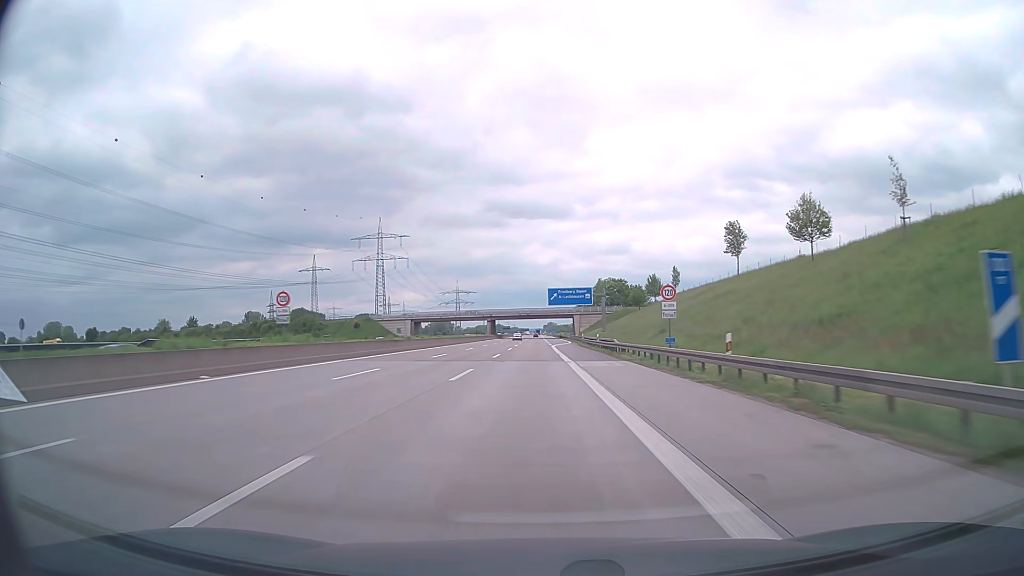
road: motorway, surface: asphalt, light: Day
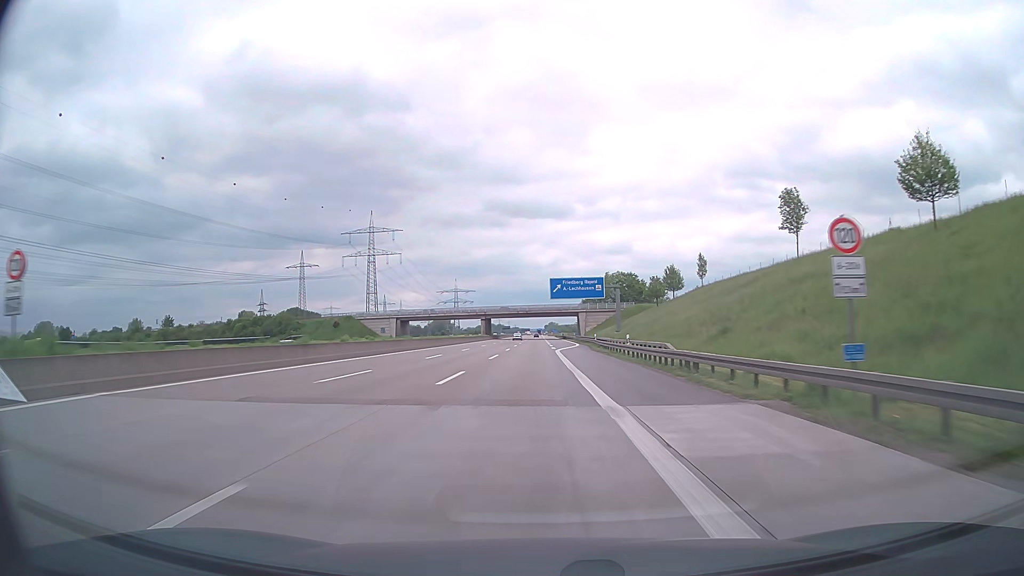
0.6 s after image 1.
(0.0, +19.6) m; 0°
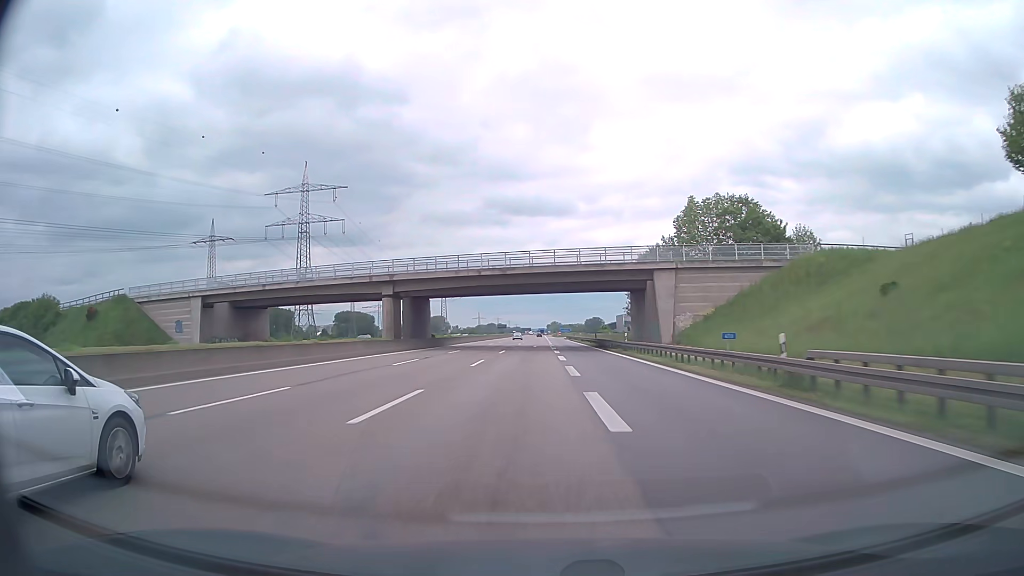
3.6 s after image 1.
(-0.6, +97.8) m; 0°
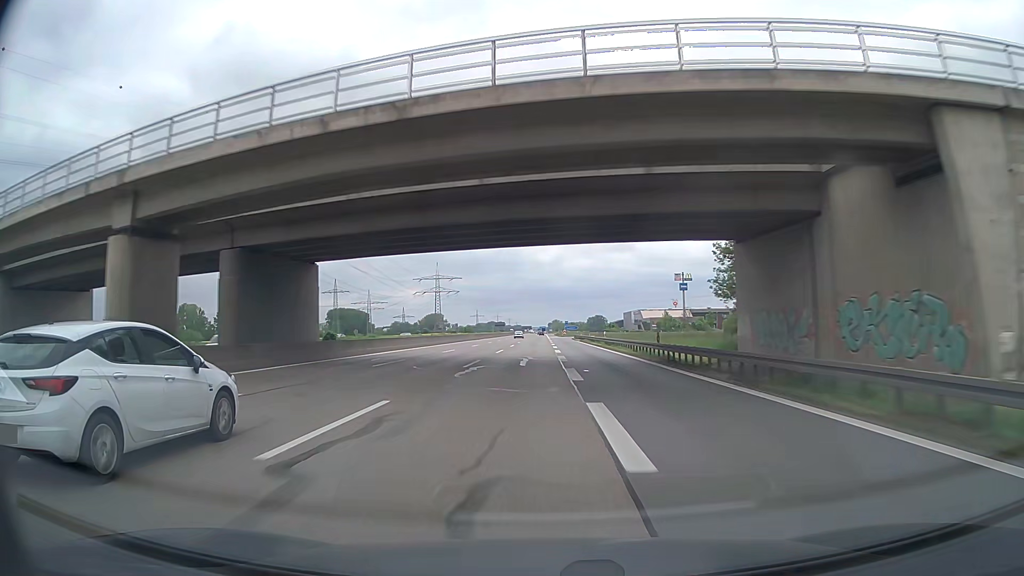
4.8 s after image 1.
(0.0, +38.8) m; 0°
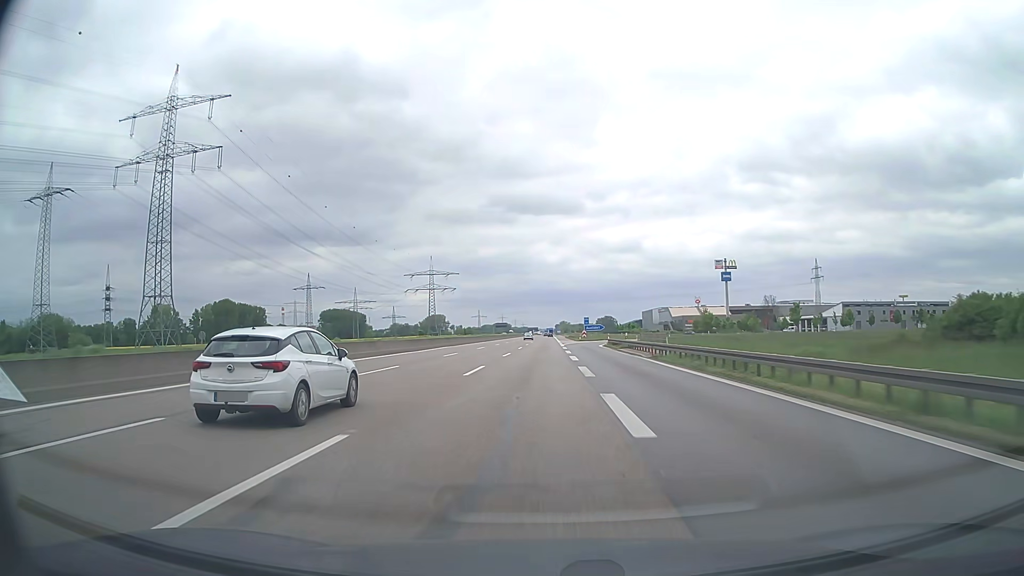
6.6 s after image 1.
(-0.2, +57.8) m; -1°
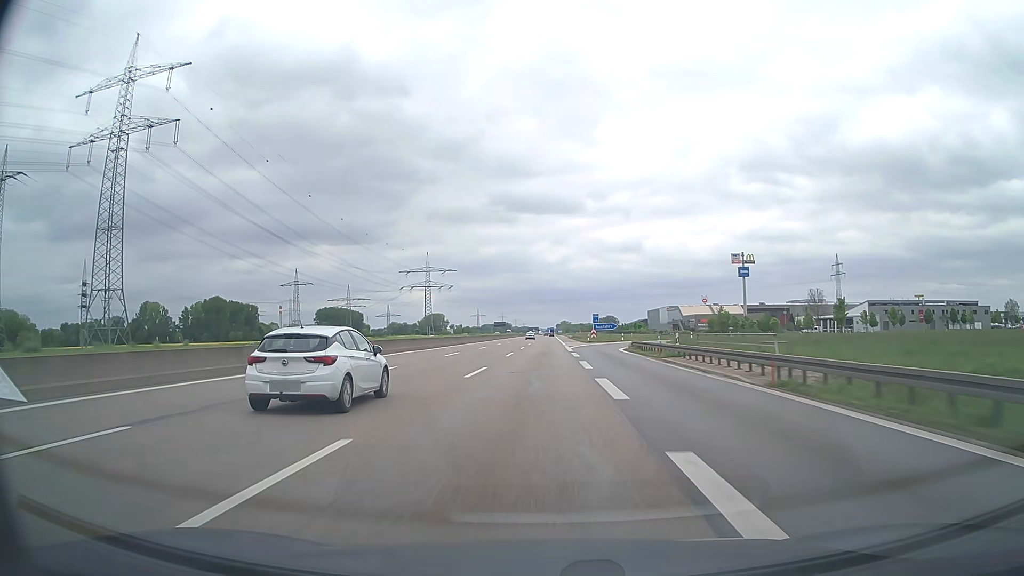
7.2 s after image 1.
(0.0, +19.2) m; 0°
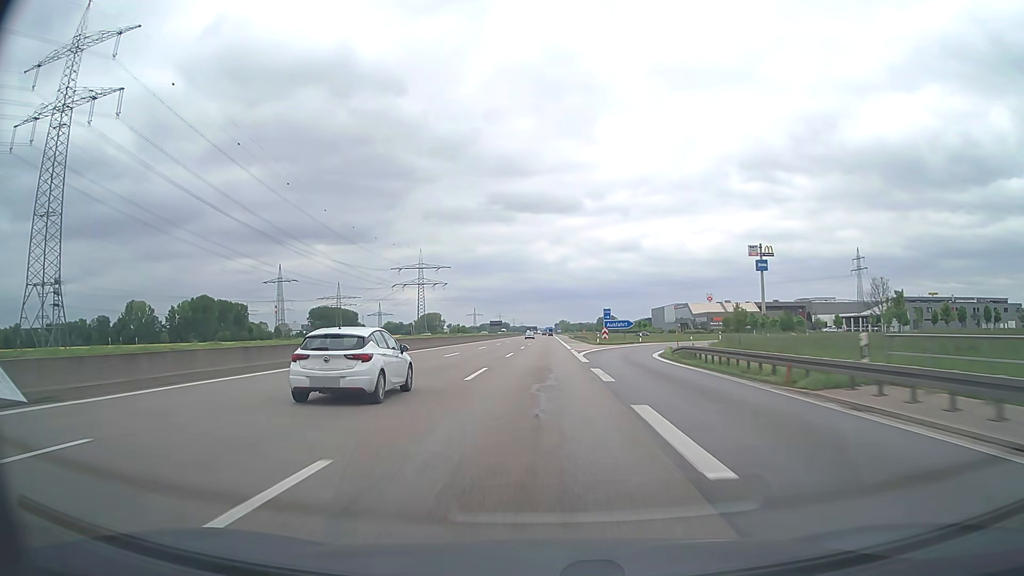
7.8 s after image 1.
(0.0, +19.1) m; 0°
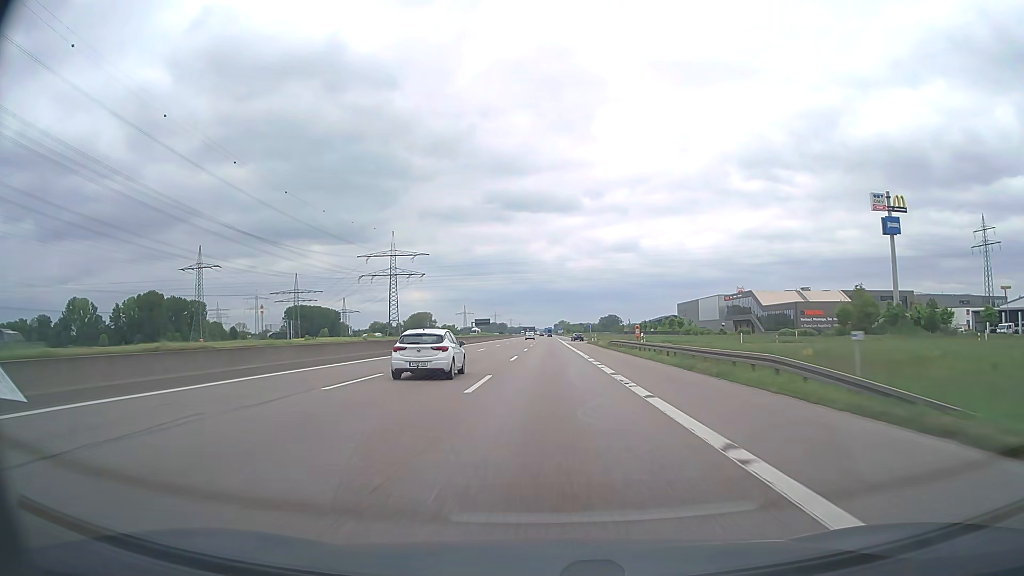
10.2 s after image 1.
(+0.3, +76.1) m; 0°
(0, +10) (0, +20) (0, +30) (0, +40) (0, +50) (0, +60) (0, +70) (0, +80) (0, +90) (0, +100) m
